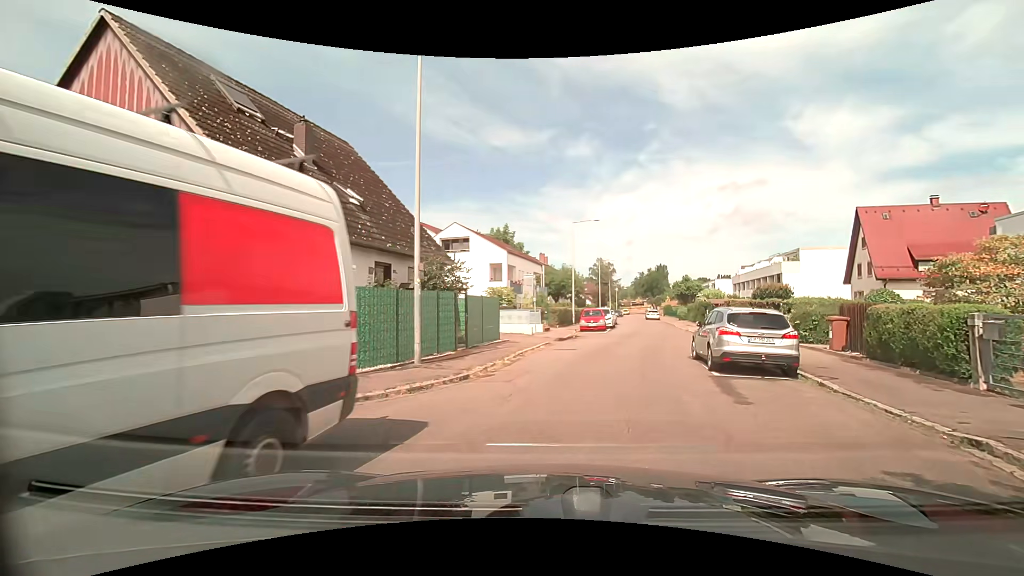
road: residential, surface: asphalt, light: Day
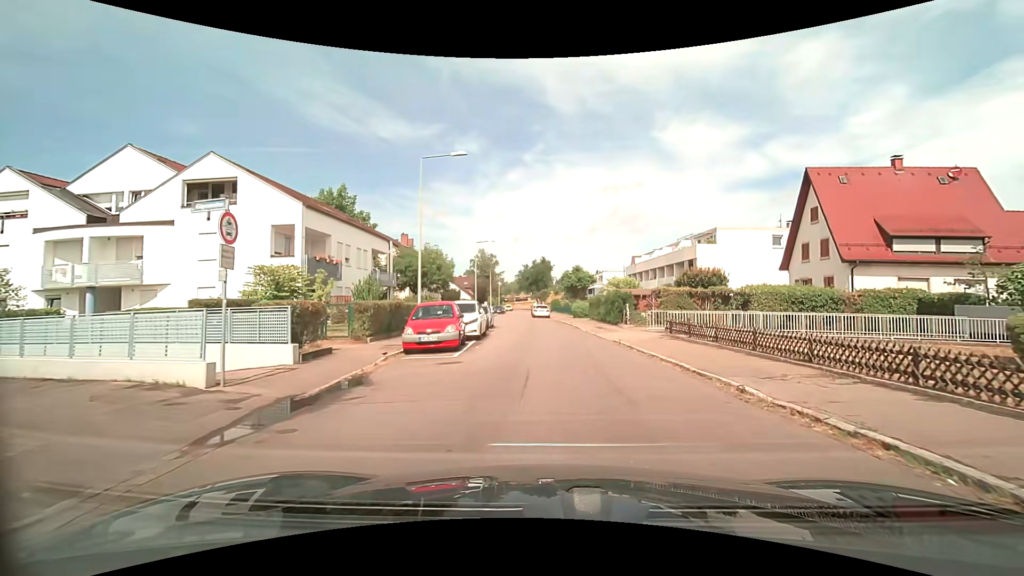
(+2.1, +18.2) m; +12°
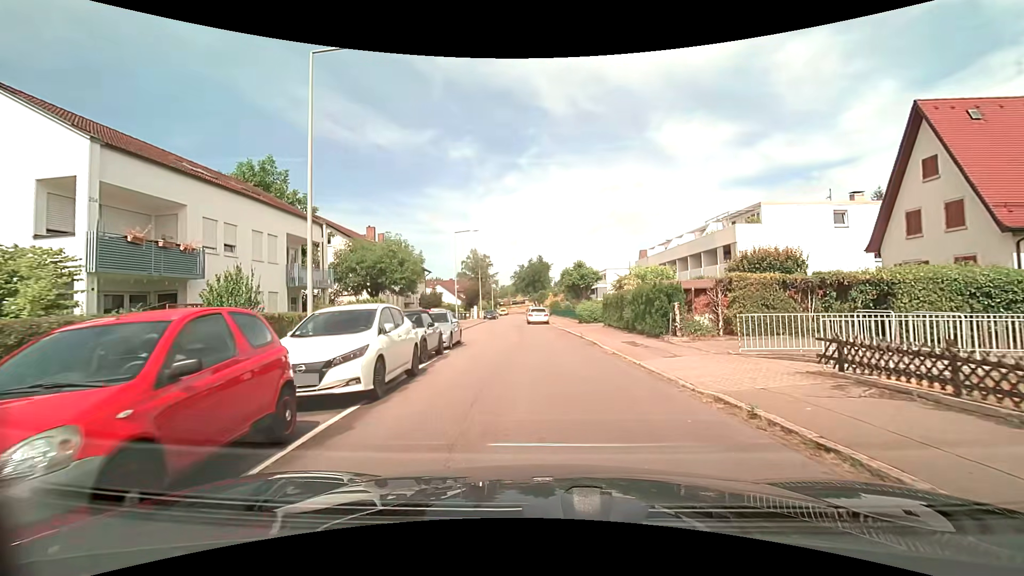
(+0.2, +11.6) m; 0°
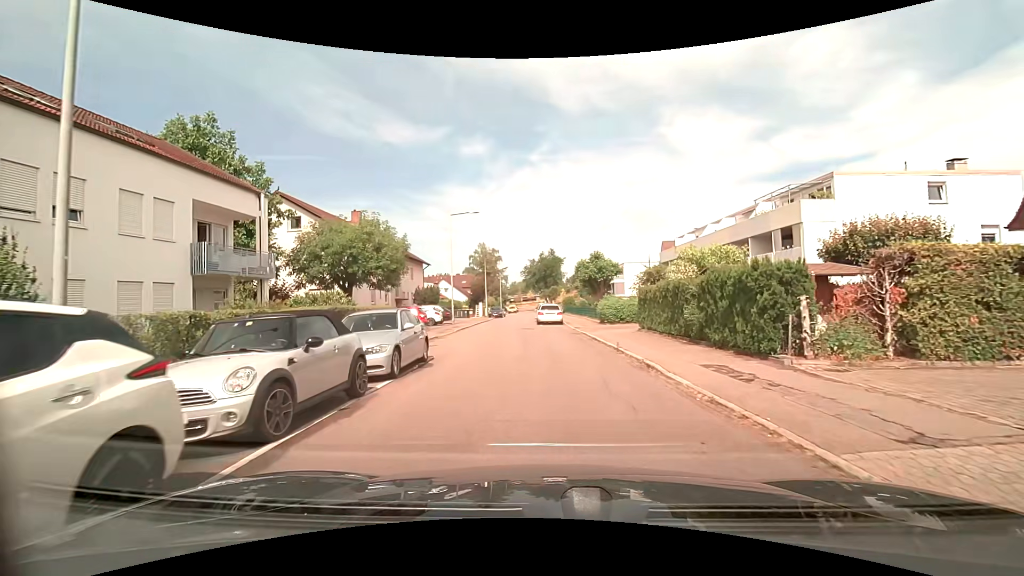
(-0.1, +7.8) m; -1°
(0, +10) (-1, +20) (-2, +30) (-2, +40) (-3, +50) (-3, +60) (-3, +70) (-3, +80) (-3, +90) (-3, +100) m
